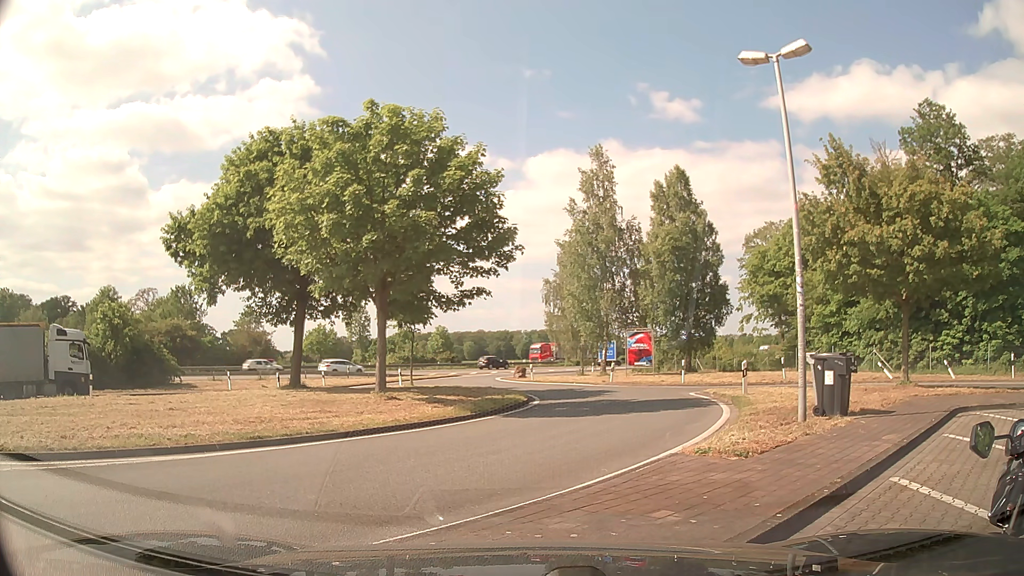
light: Day
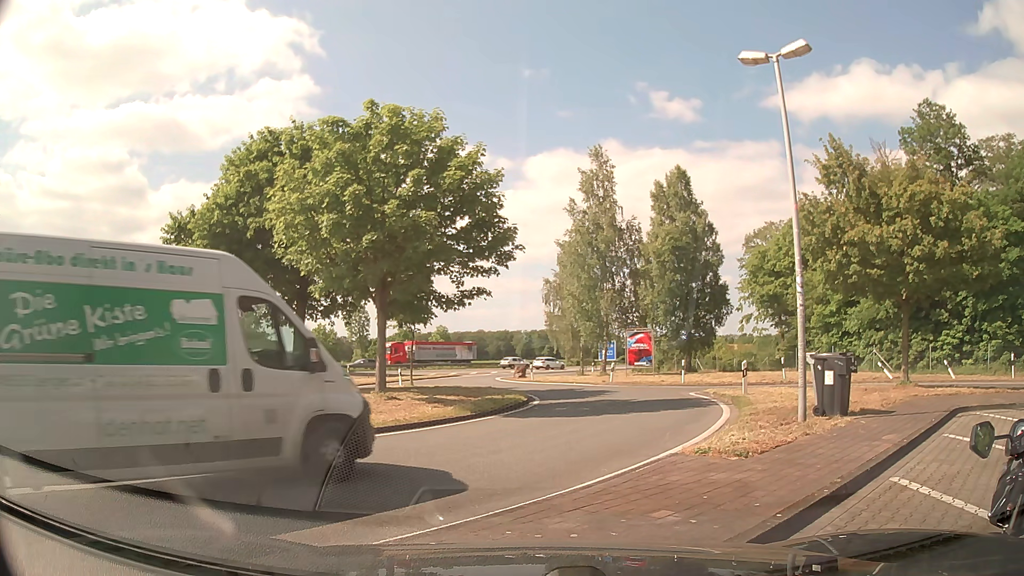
(0.0, 0.0) m; 0°
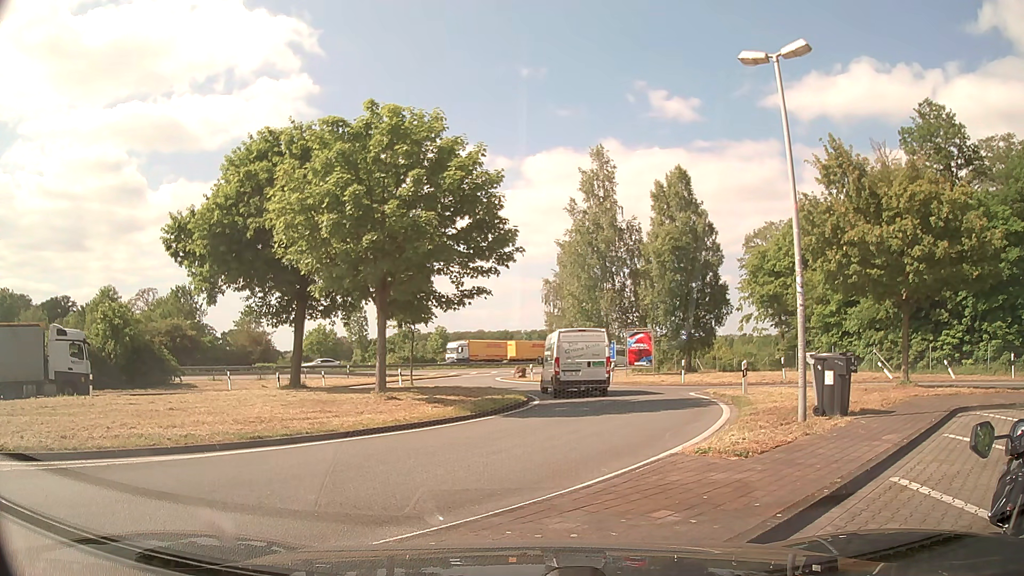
(0.0, 0.0) m; 0°
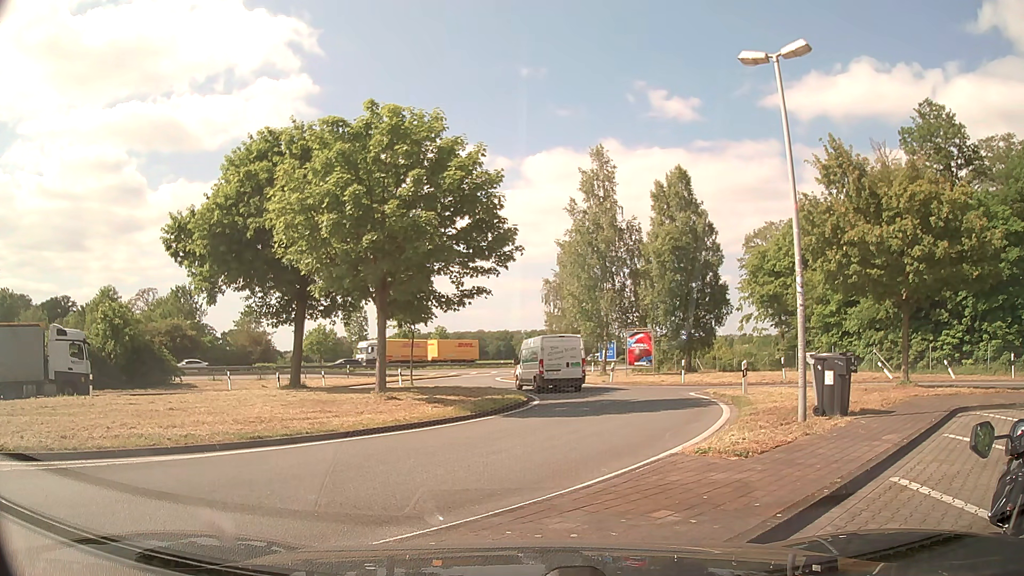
(0.0, 0.0) m; 0°
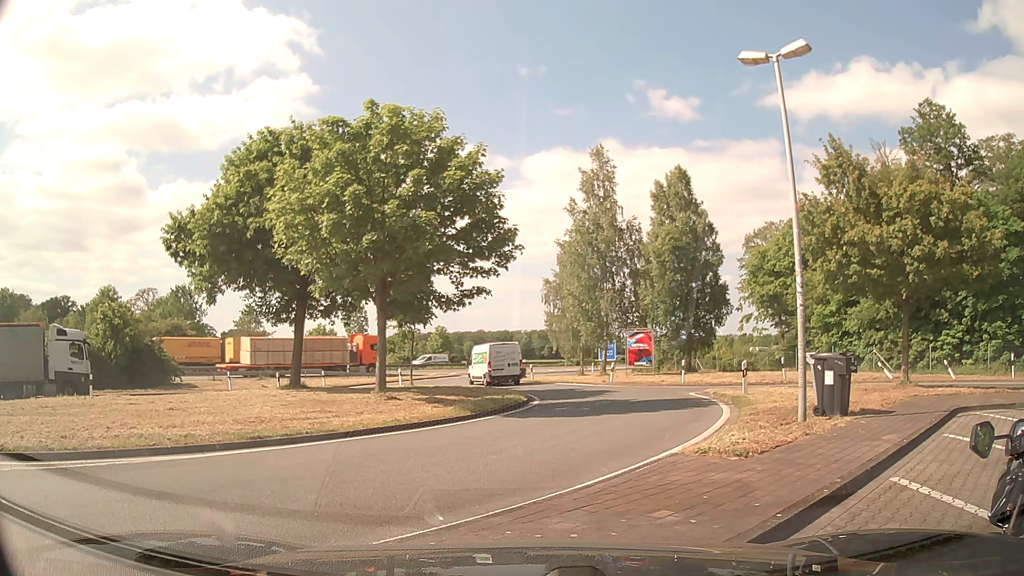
(0.0, 0.0) m; 0°
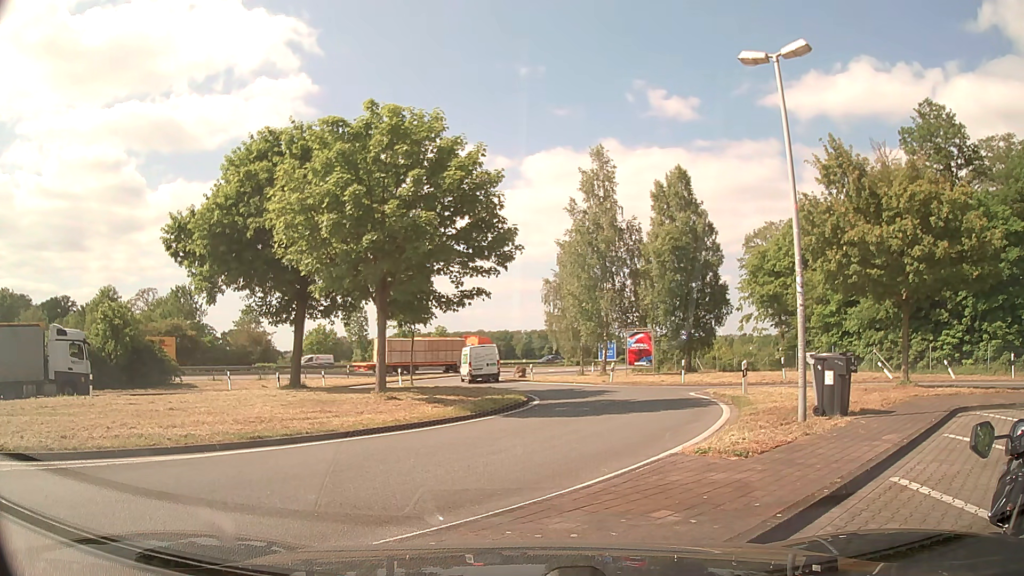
(0.0, 0.0) m; 0°
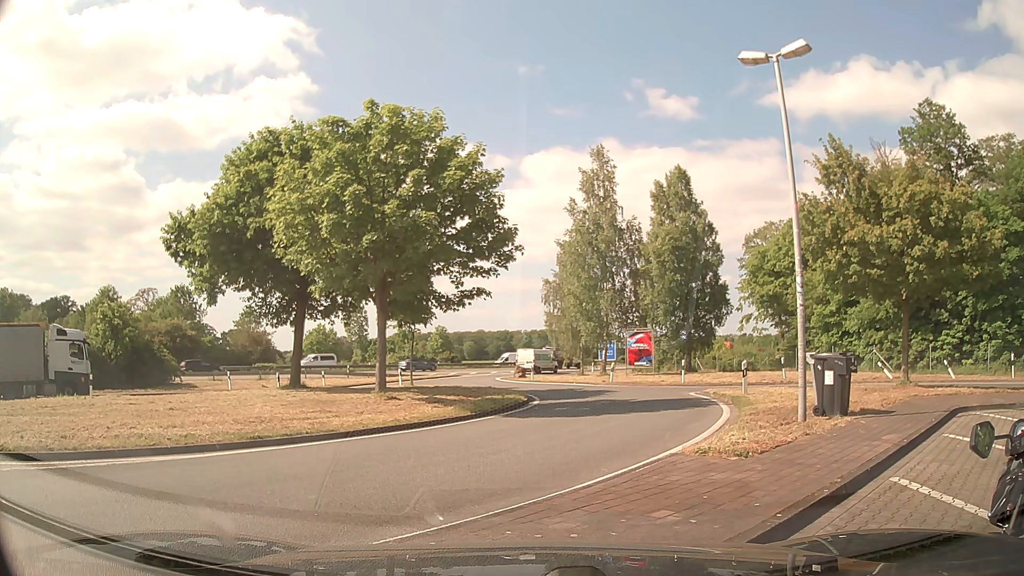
(0.0, 0.0) m; 0°
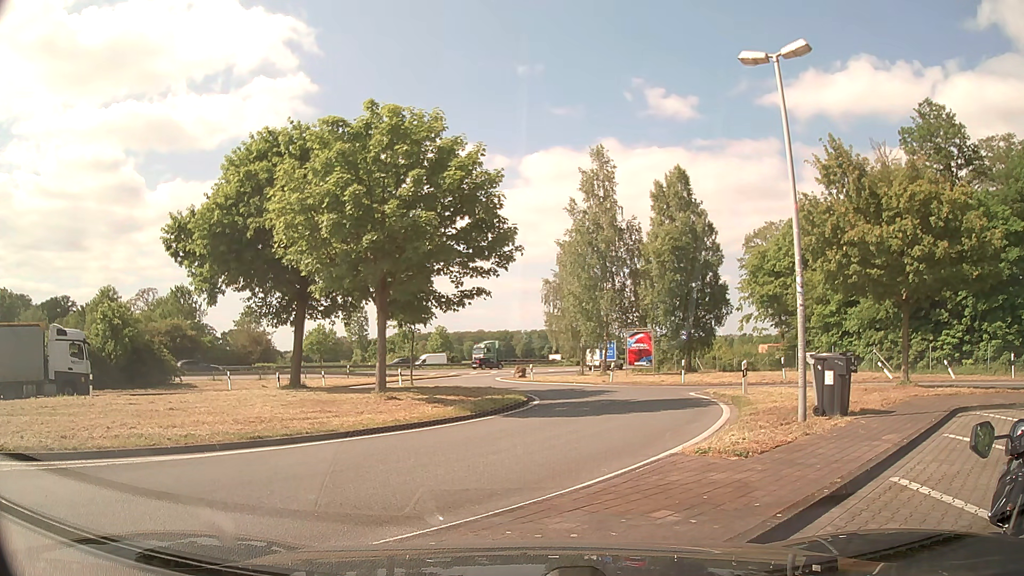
(0.0, 0.0) m; 0°
